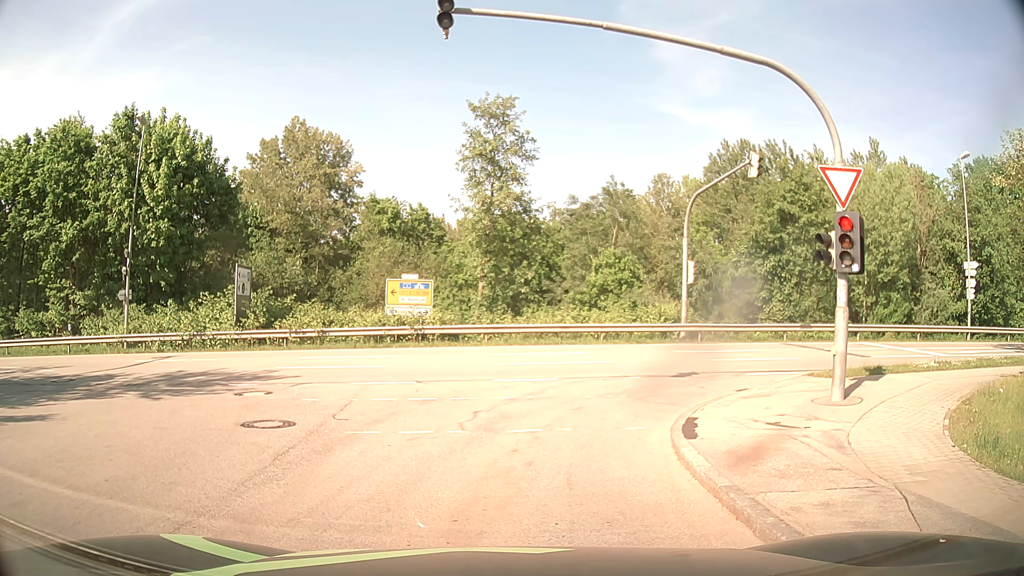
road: residential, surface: asphalt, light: Day
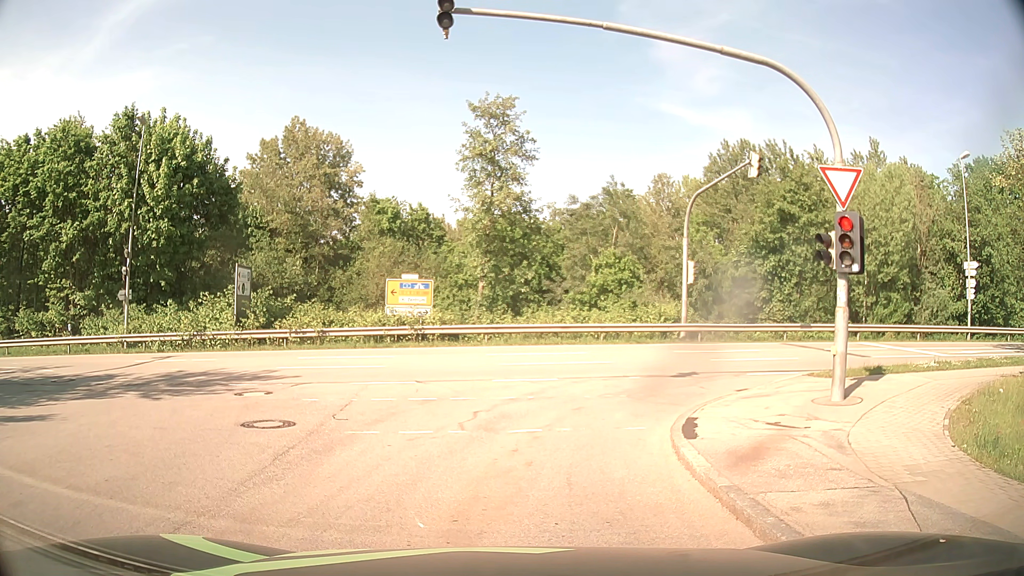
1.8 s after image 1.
(0.0, 0.0) m; 0°
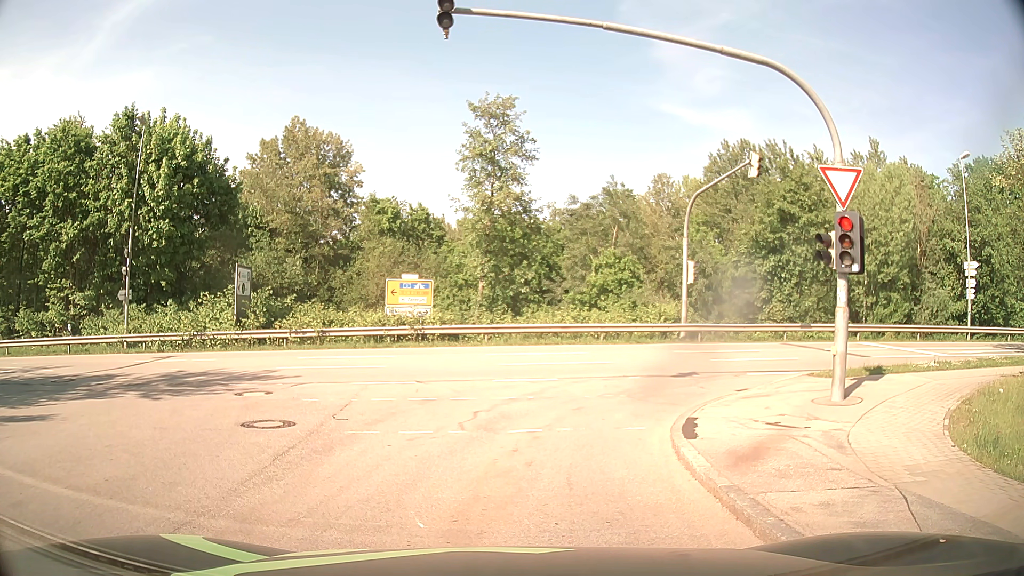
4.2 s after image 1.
(0.0, 0.0) m; 0°
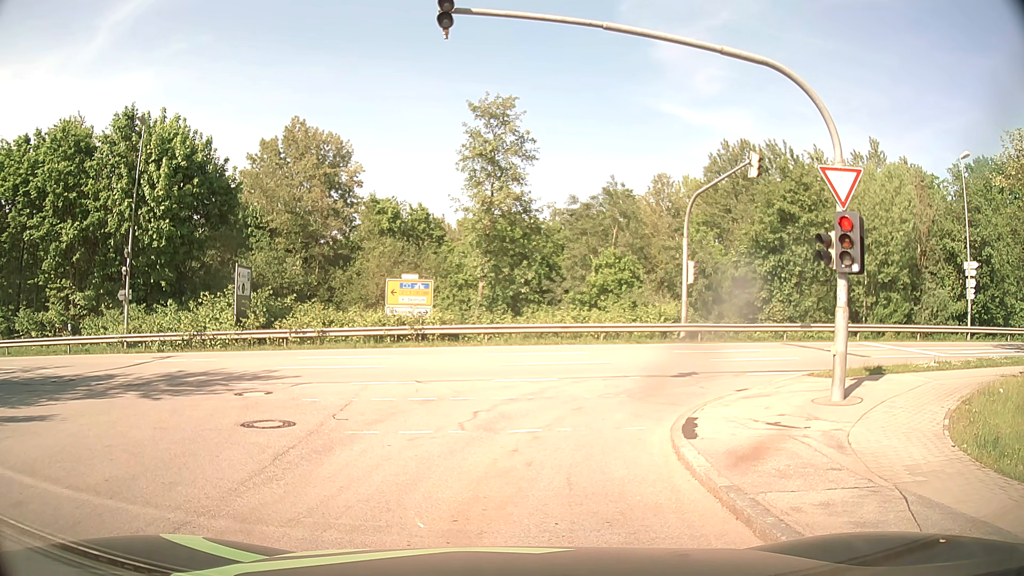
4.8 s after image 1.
(0.0, 0.0) m; 0°
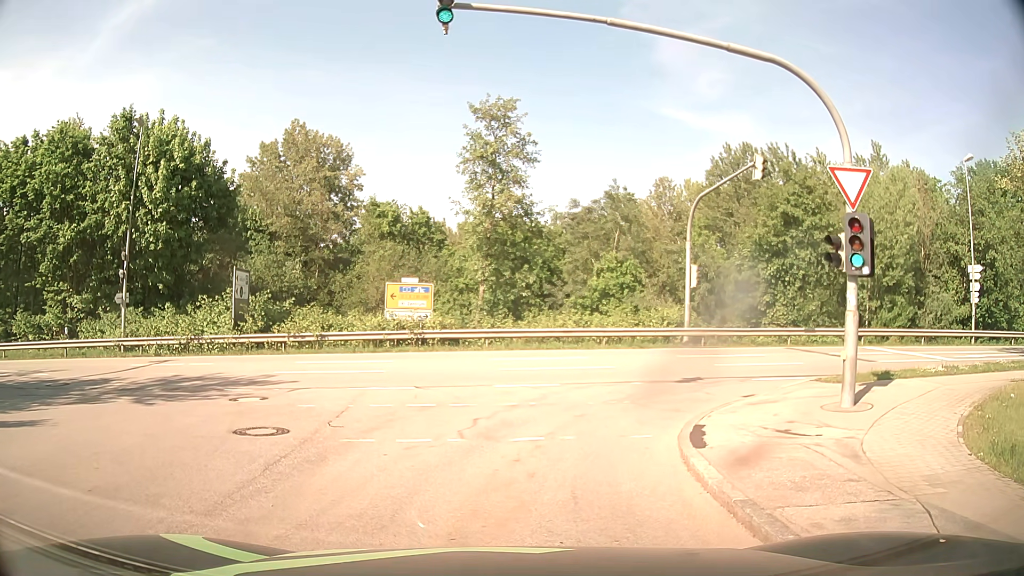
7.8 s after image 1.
(0.0, +0.4) m; 0°
